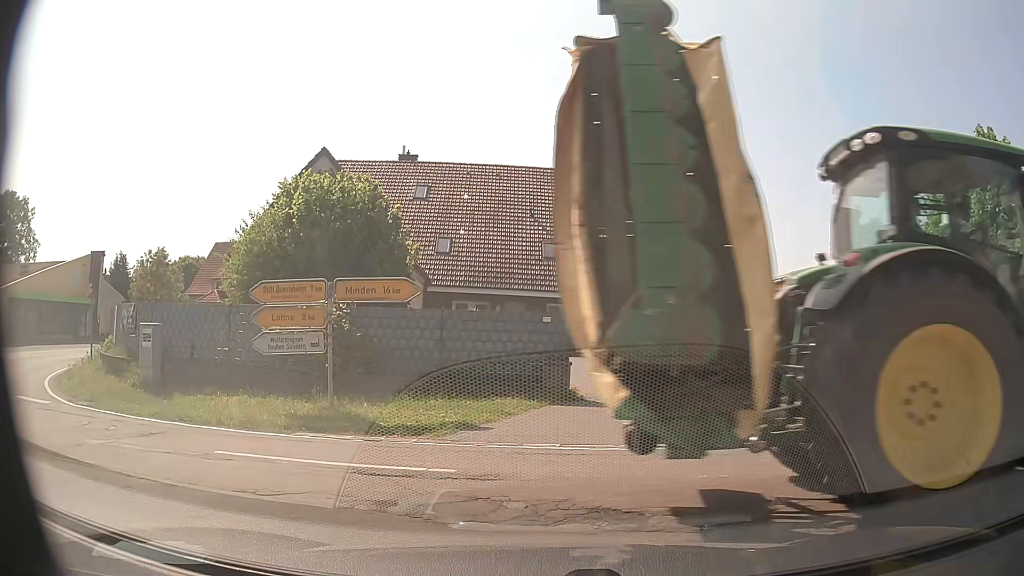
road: secondary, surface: asphalt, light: Day
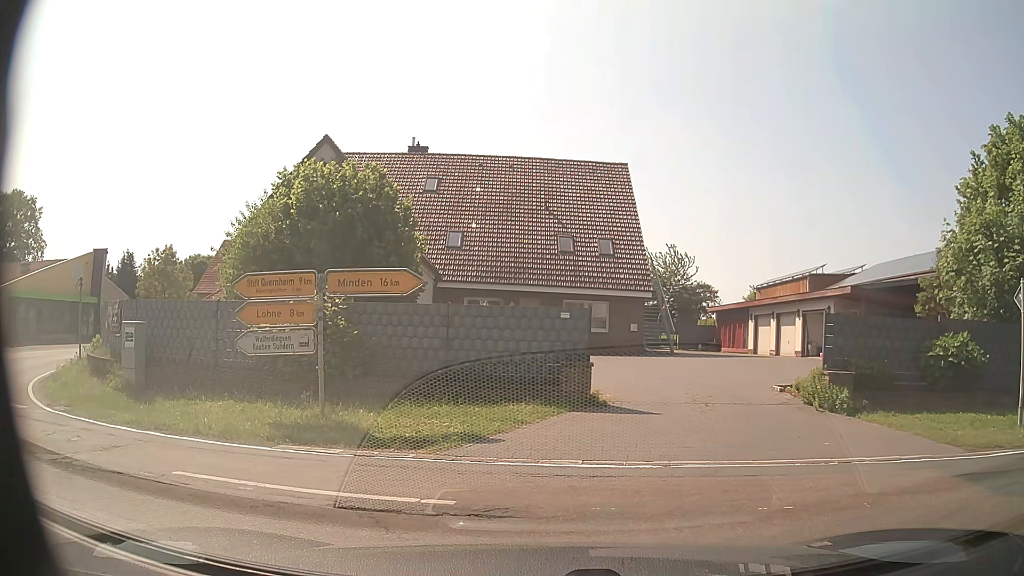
(0.0, +1.4) m; 0°
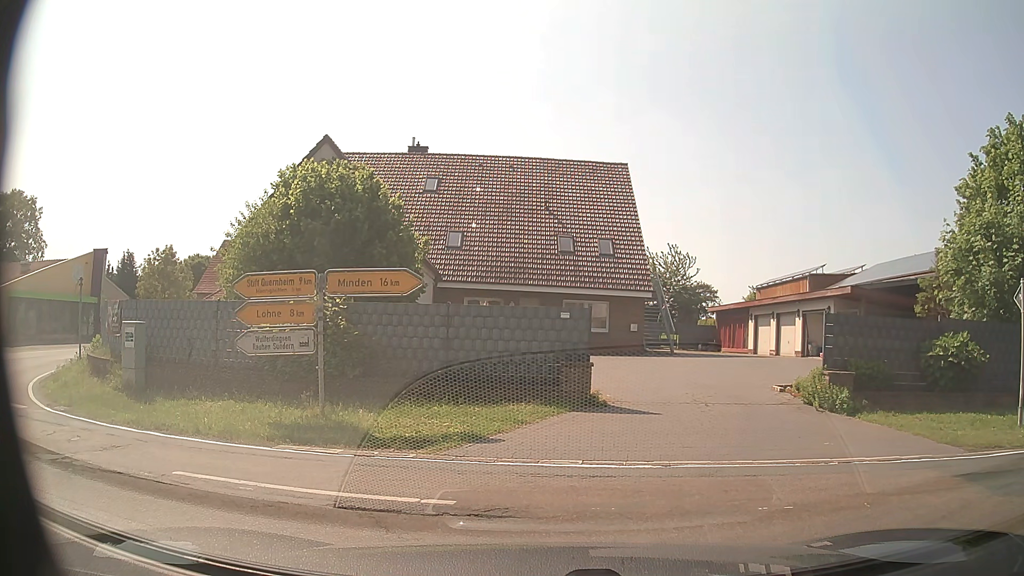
(0.0, 0.0) m; 0°
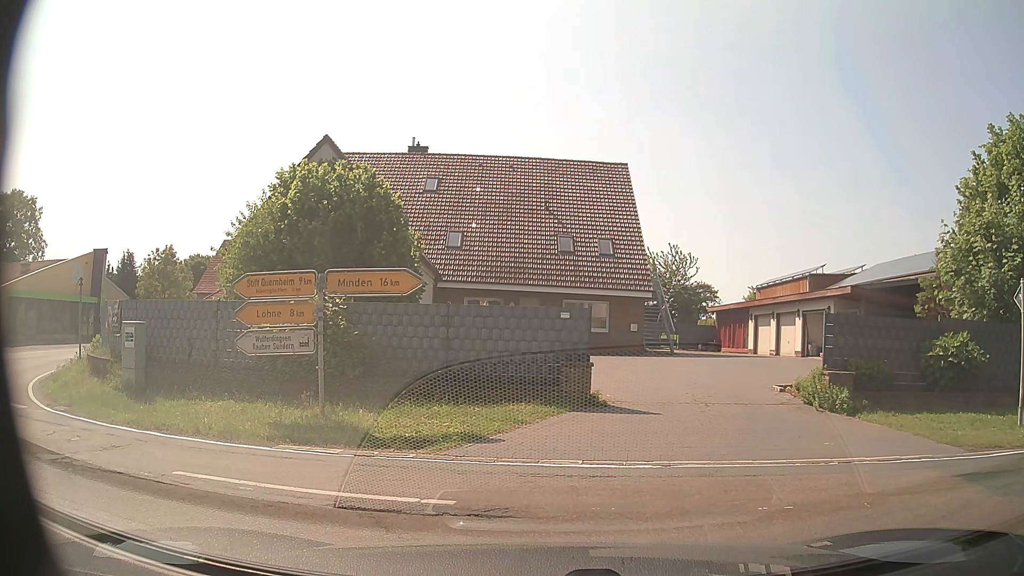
(0.0, 0.0) m; 0°
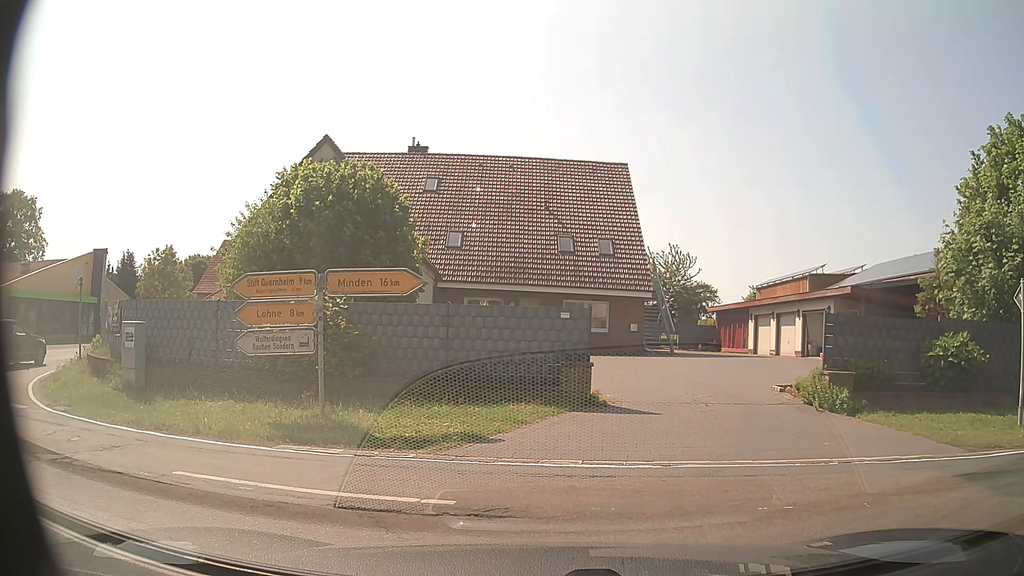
(0.0, 0.0) m; 0°
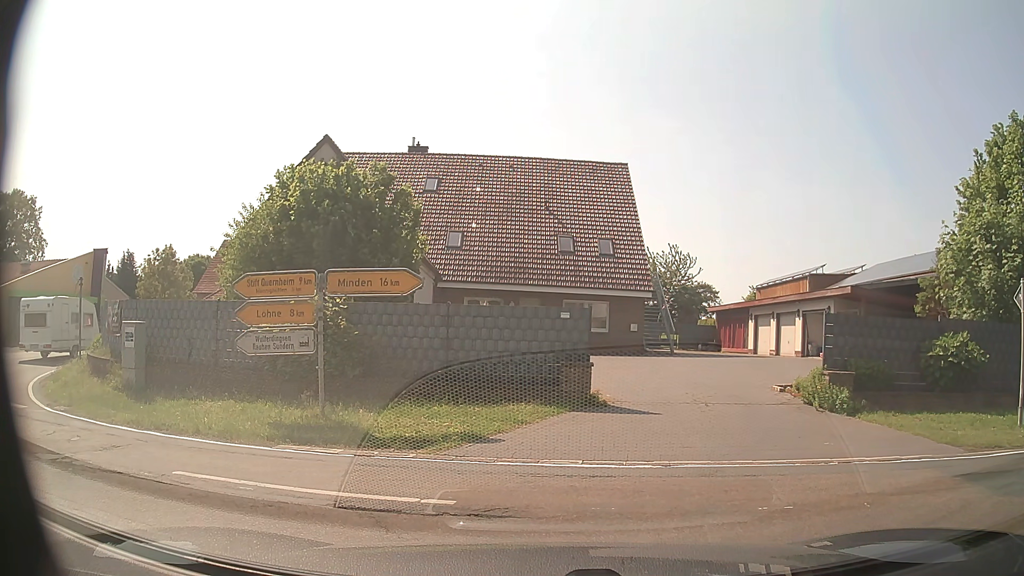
(0.0, 0.0) m; 0°
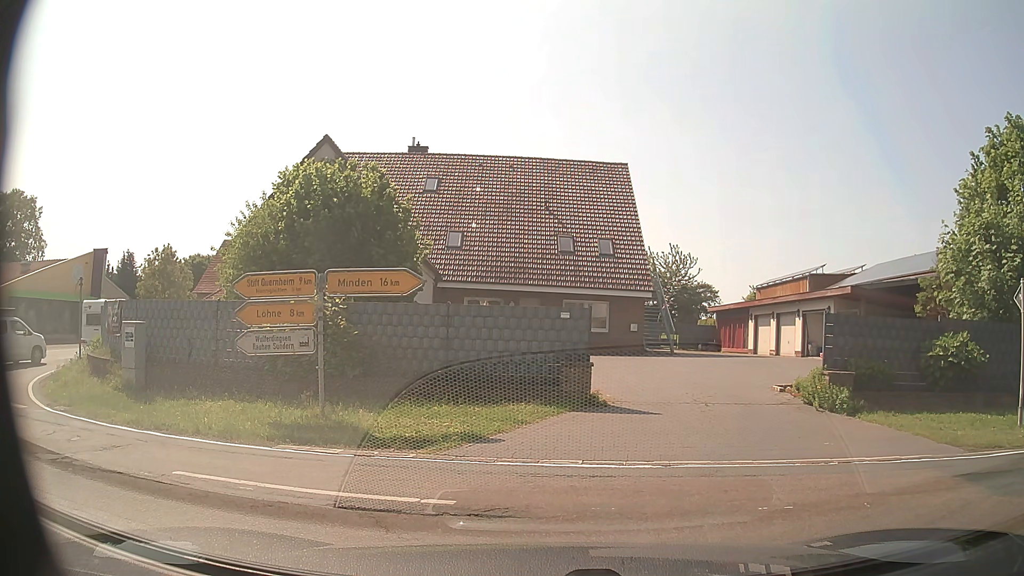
(0.0, 0.0) m; 0°
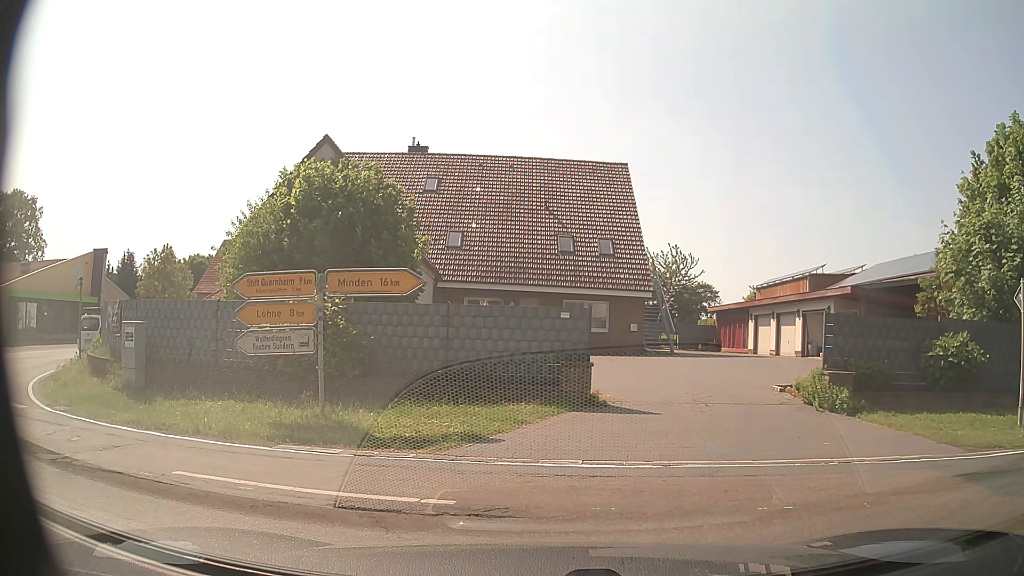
(0.0, 0.0) m; 0°
(-5, +8) (-15, +12) (-22, +19) (-25, +28) (-25, +38) (-25, +48) (-25, +58) (-25, +68) (-26, +78) (-25, +88) m
